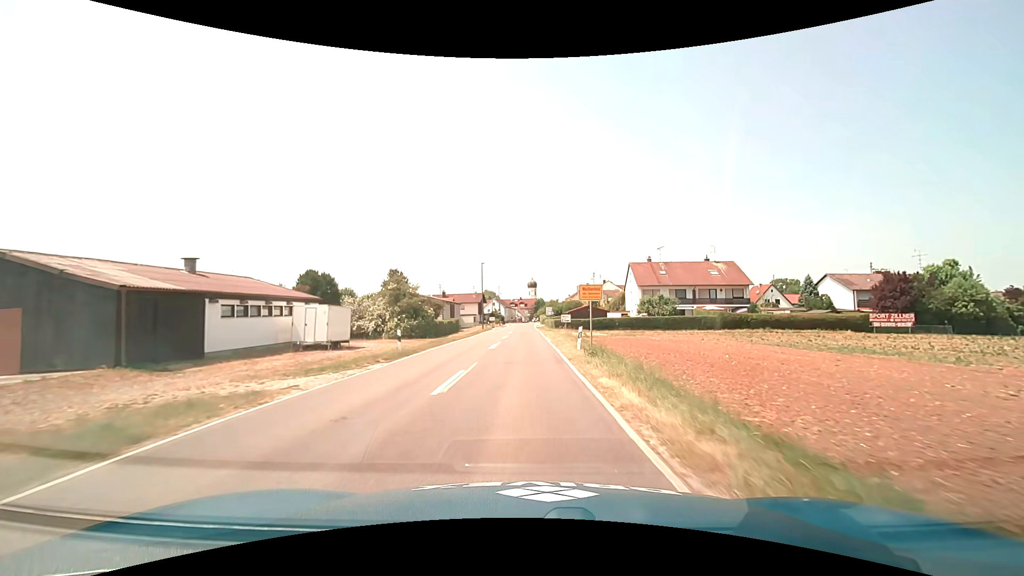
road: tertiary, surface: asphalt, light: Day
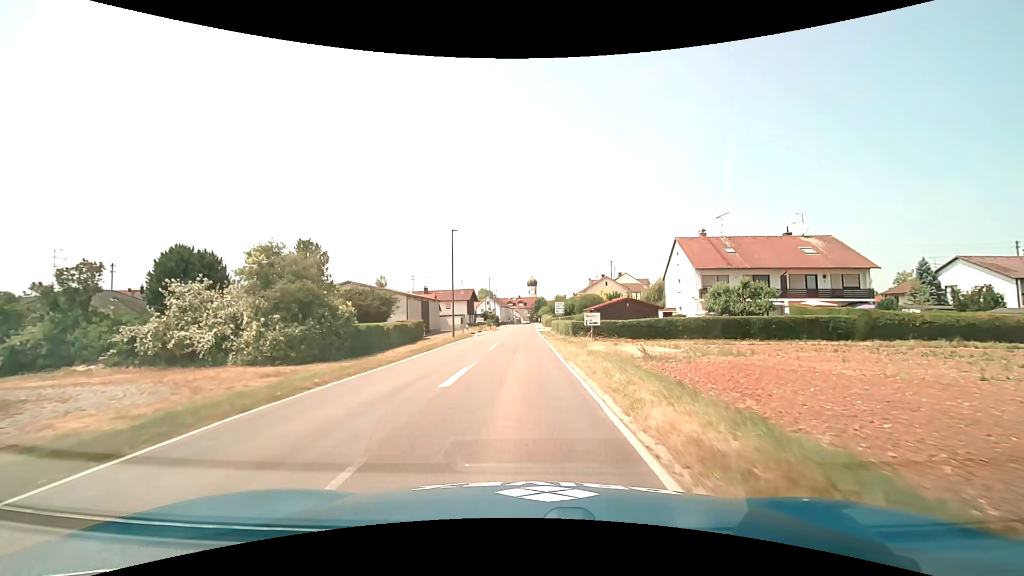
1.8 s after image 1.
(0.0, +22.9) m; 0°
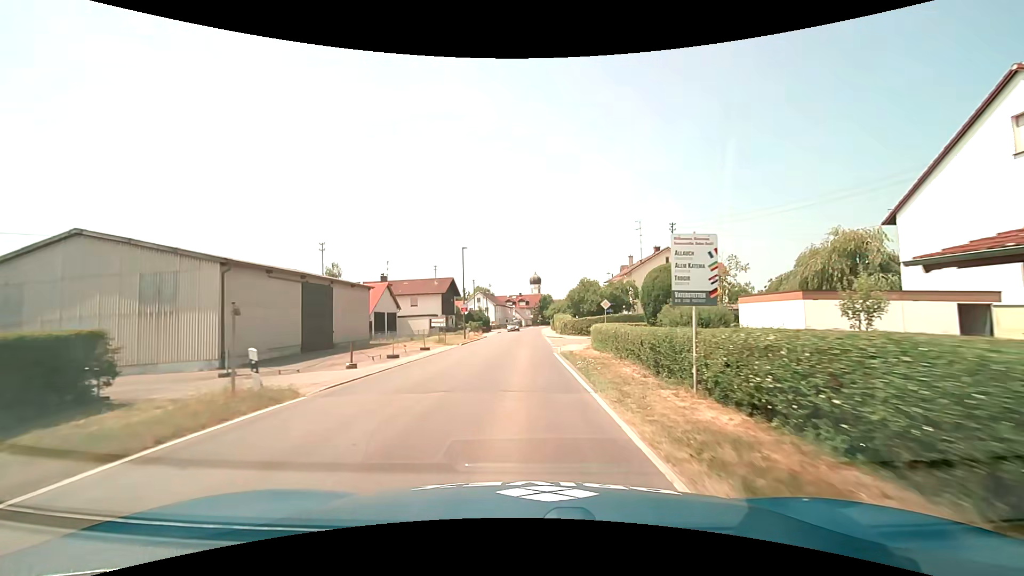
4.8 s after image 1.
(-0.3, +34.7) m; -1°
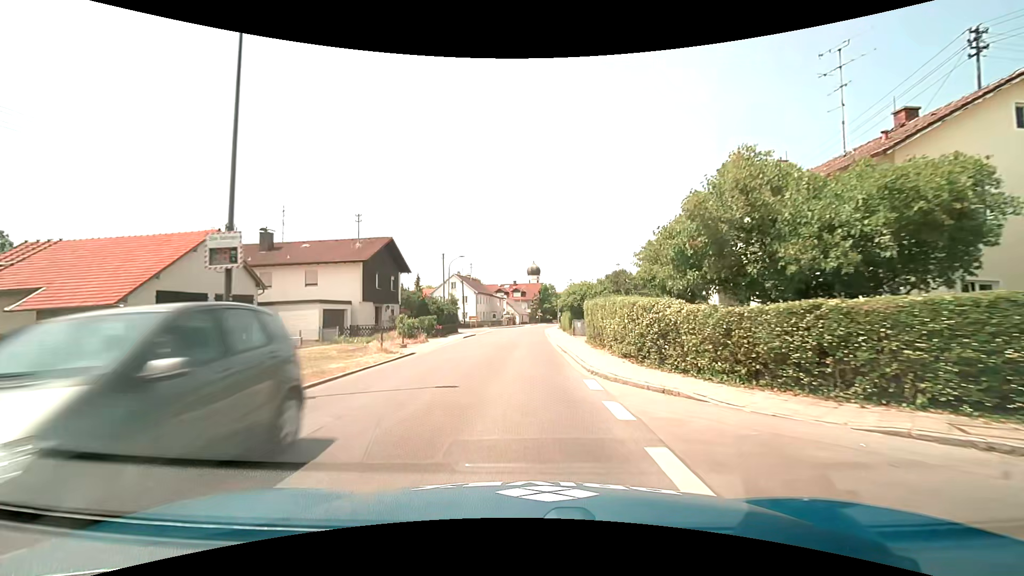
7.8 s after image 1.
(+0.1, +34.3) m; +1°
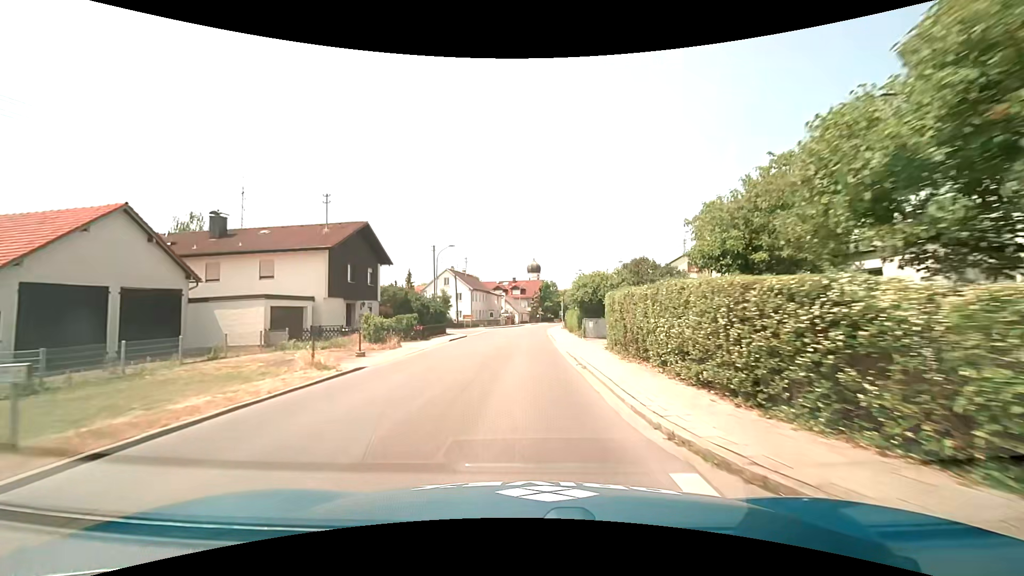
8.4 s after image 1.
(0.0, +6.8) m; 0°
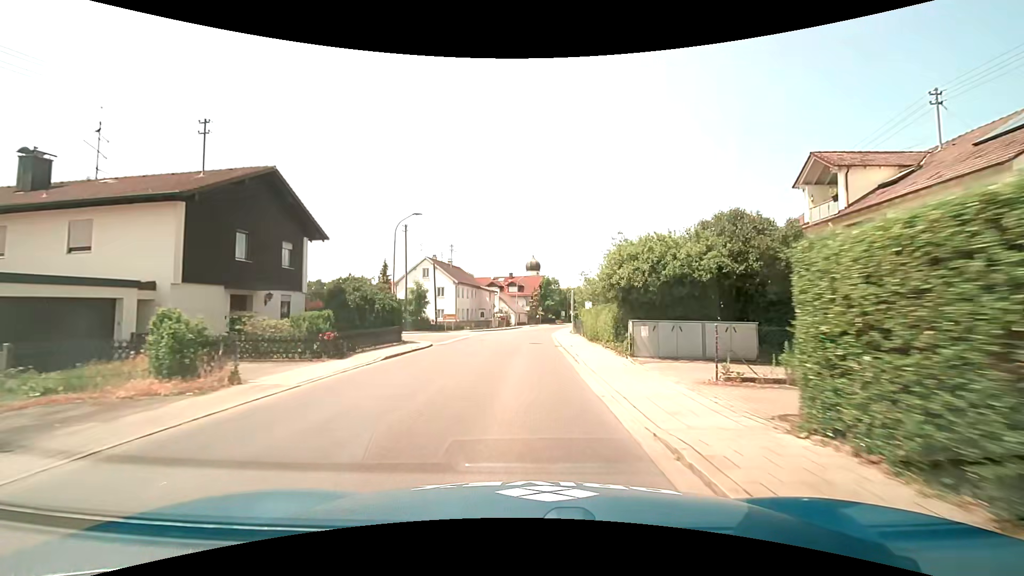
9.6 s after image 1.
(0.0, +13.9) m; 0°
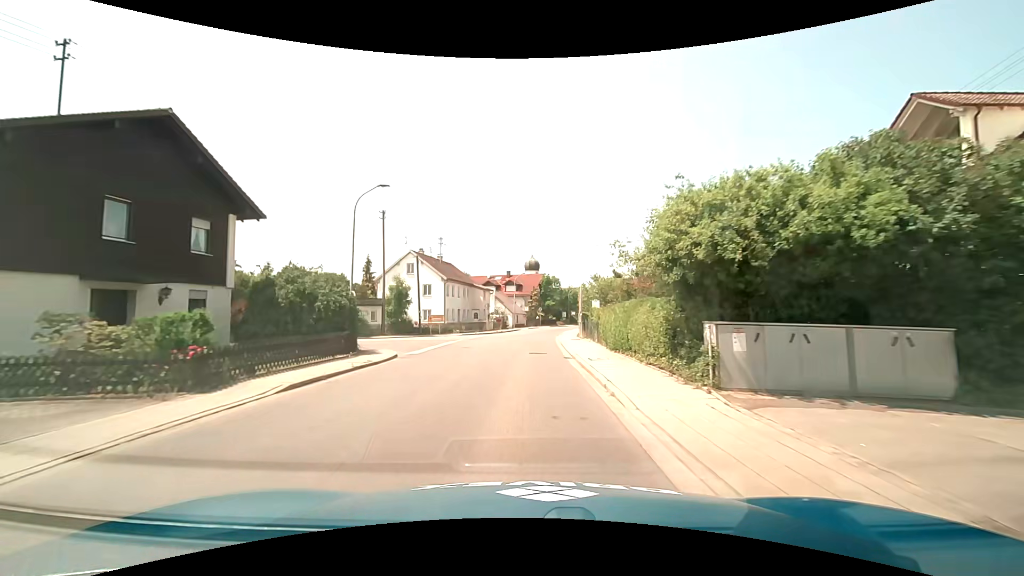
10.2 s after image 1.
(0.0, +7.1) m; 0°
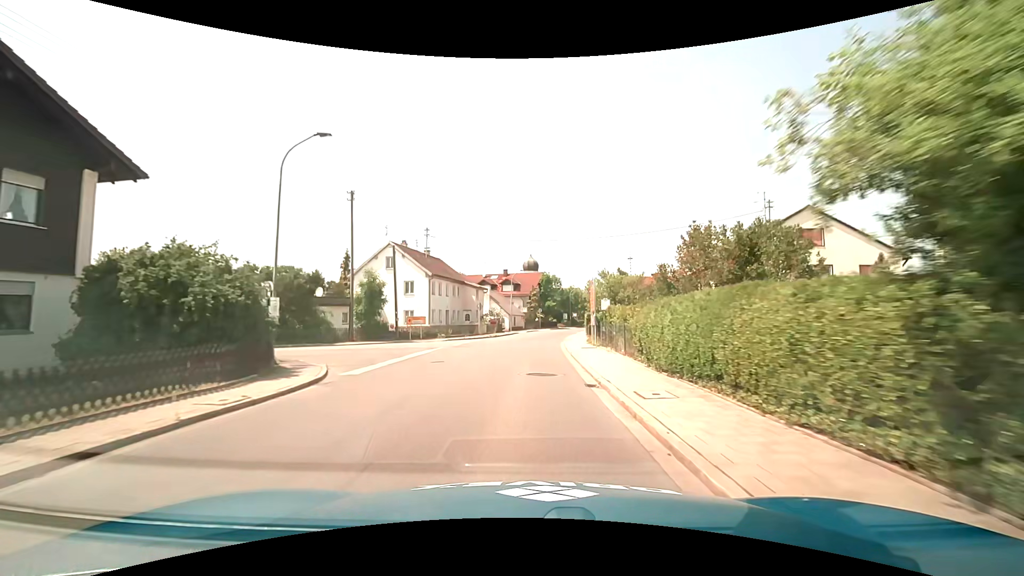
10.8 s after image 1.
(0.0, +7.1) m; 0°
(0, +10) (0, +20) (0, +30) (+1, +40) (+2, +50) (+4, +60) (+6, +70) (+8, +79) (+11, +89) (+14, +99) m
